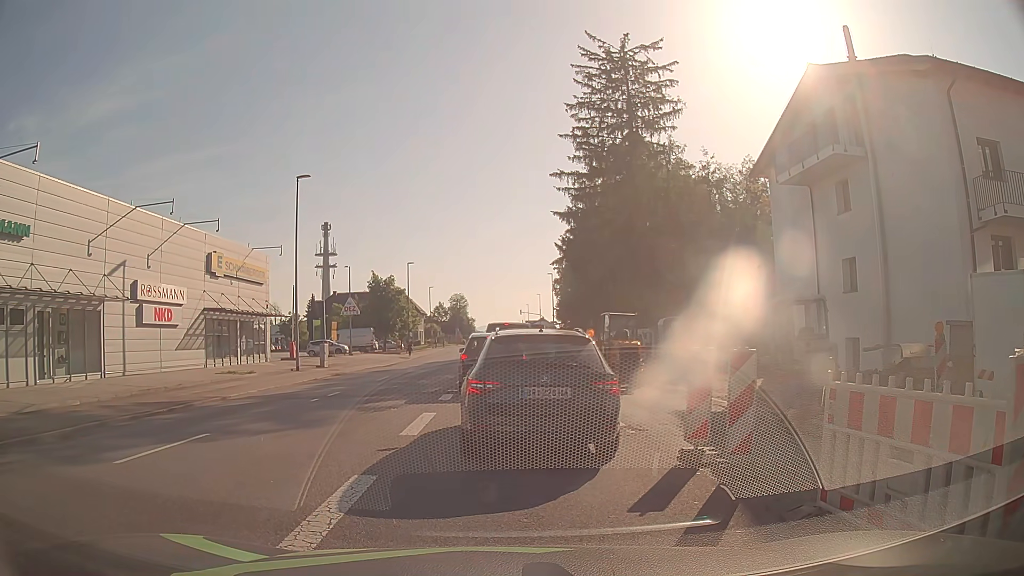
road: tertiary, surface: asphalt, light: Day
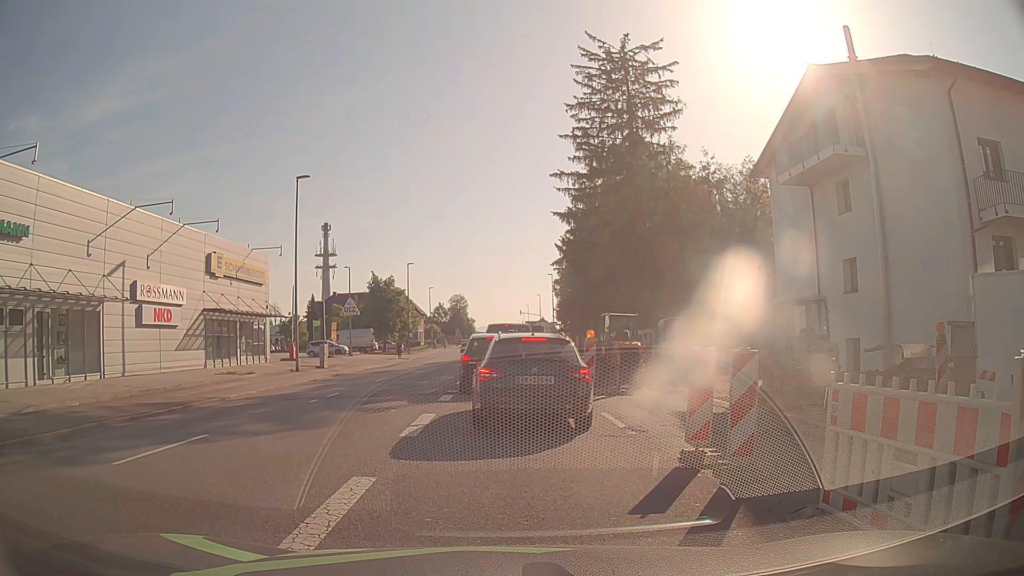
(0.0, +0.1) m; 0°
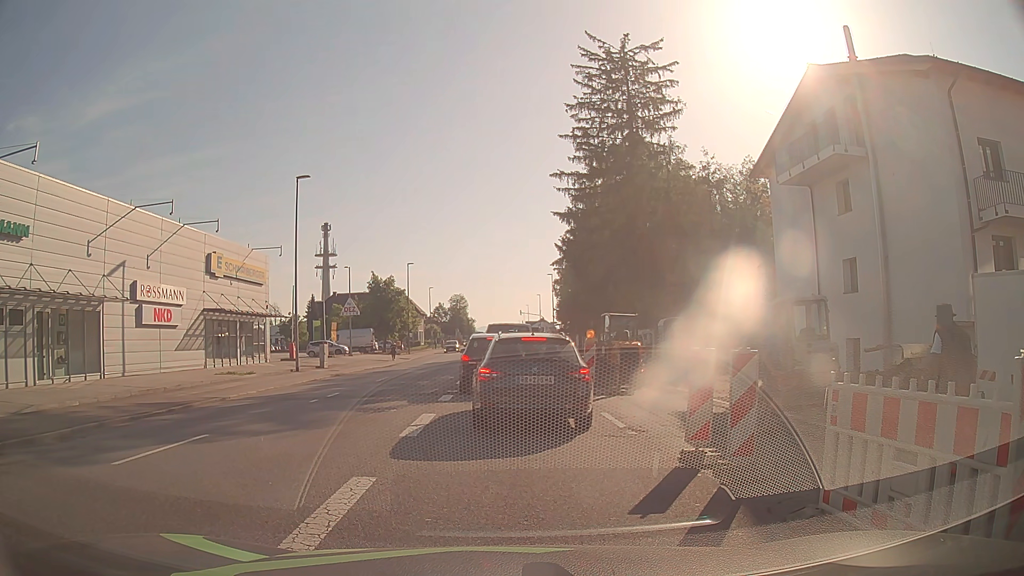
(0.0, 0.0) m; 0°
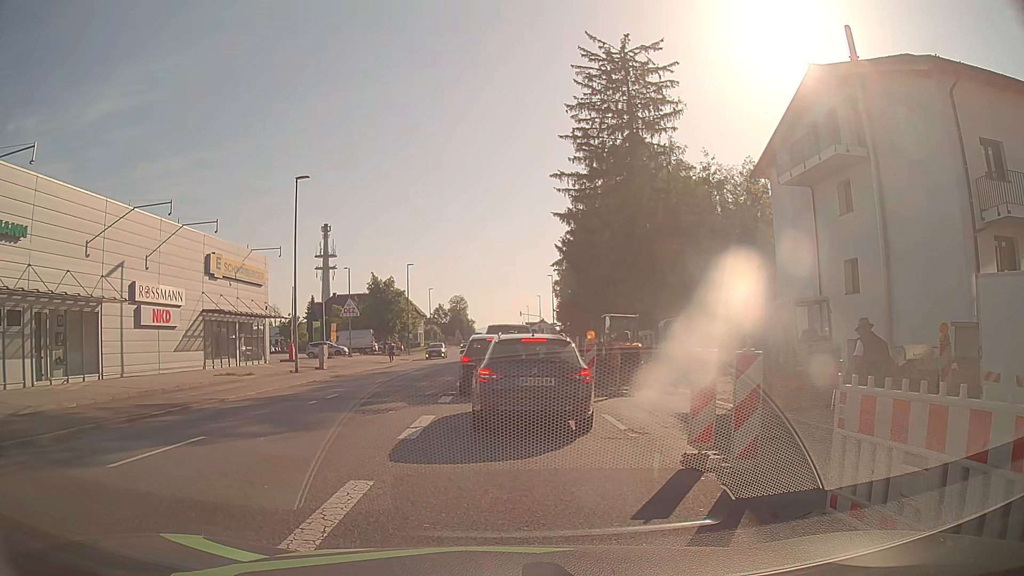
(0.0, +0.1) m; 0°
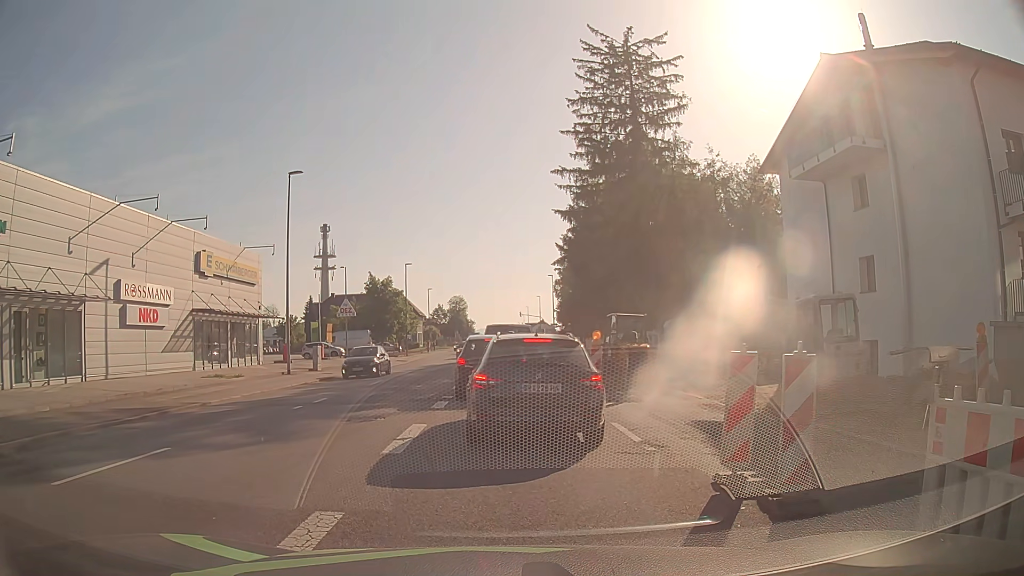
(0.0, +1.3) m; 0°
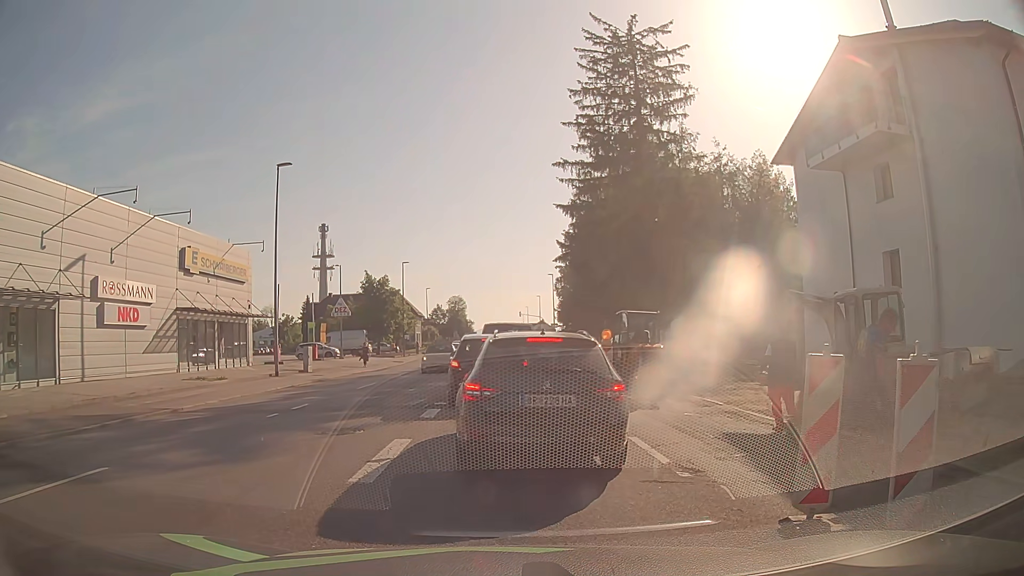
(0.0, +1.7) m; 0°
